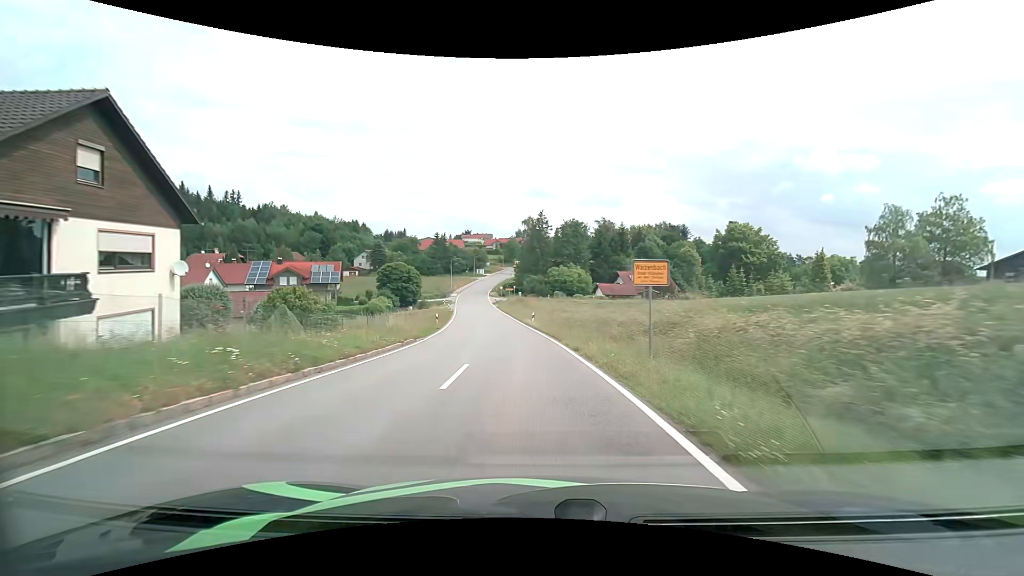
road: tertiary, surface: asphalt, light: Day
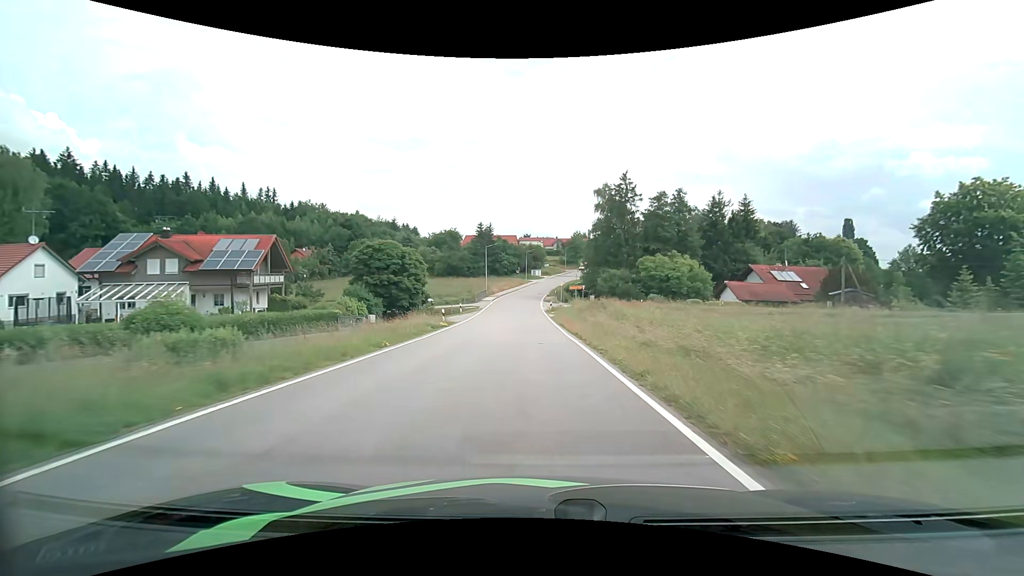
(-2.7, +38.5) m; -7°
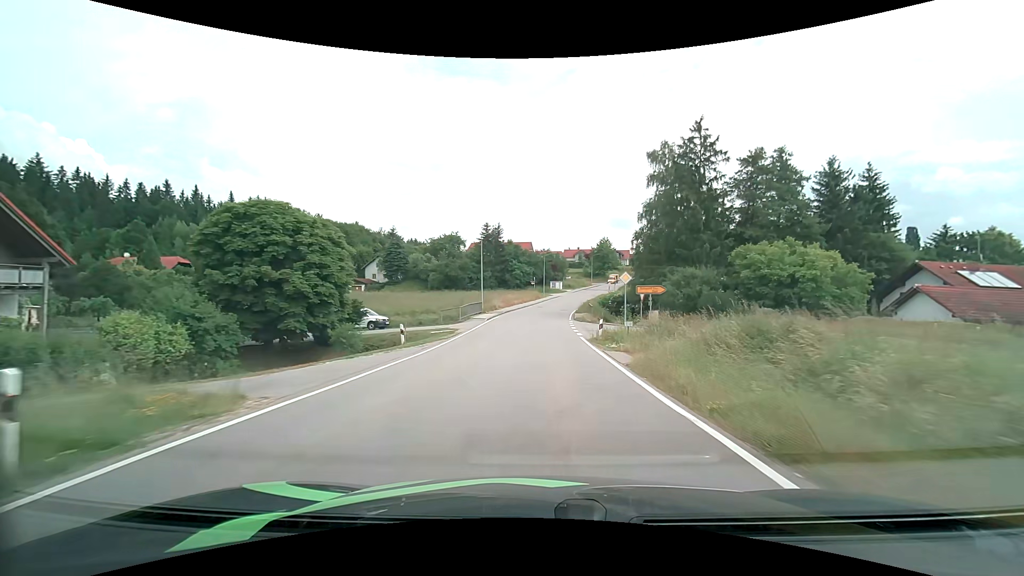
(-0.9, +27.0) m; -3°
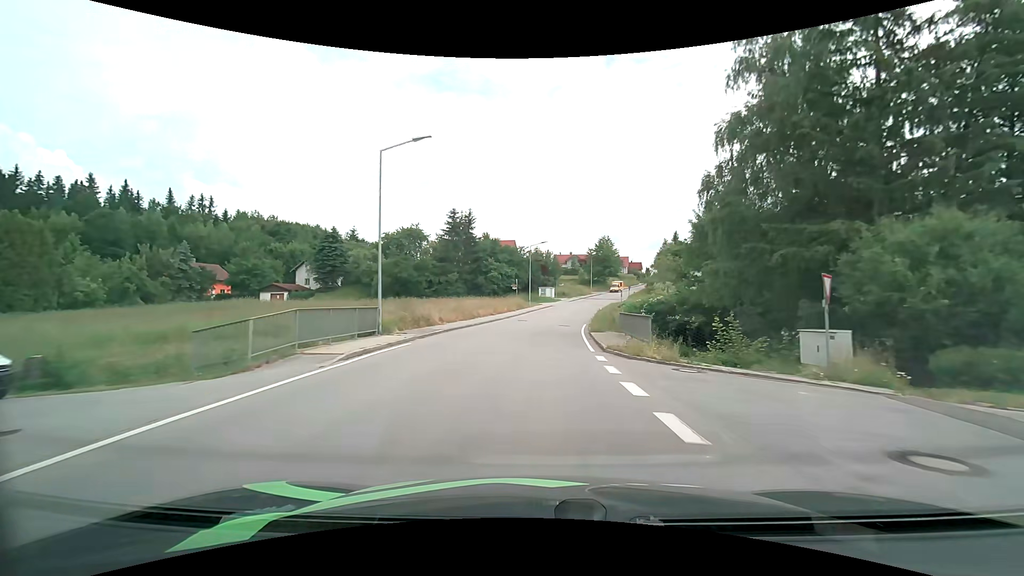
(+0.6, +27.3) m; +2°
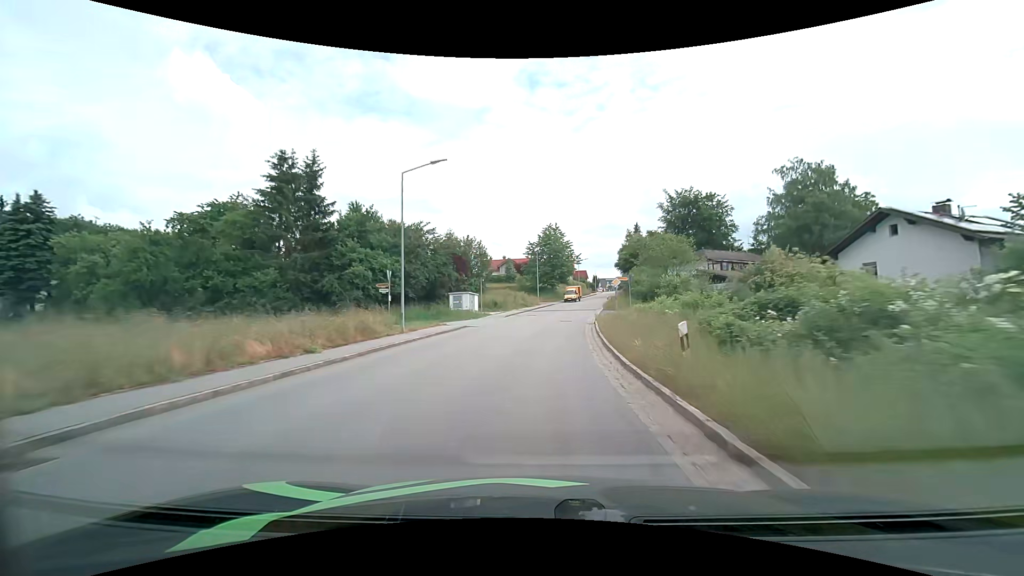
(+1.7, +36.6) m; +7°
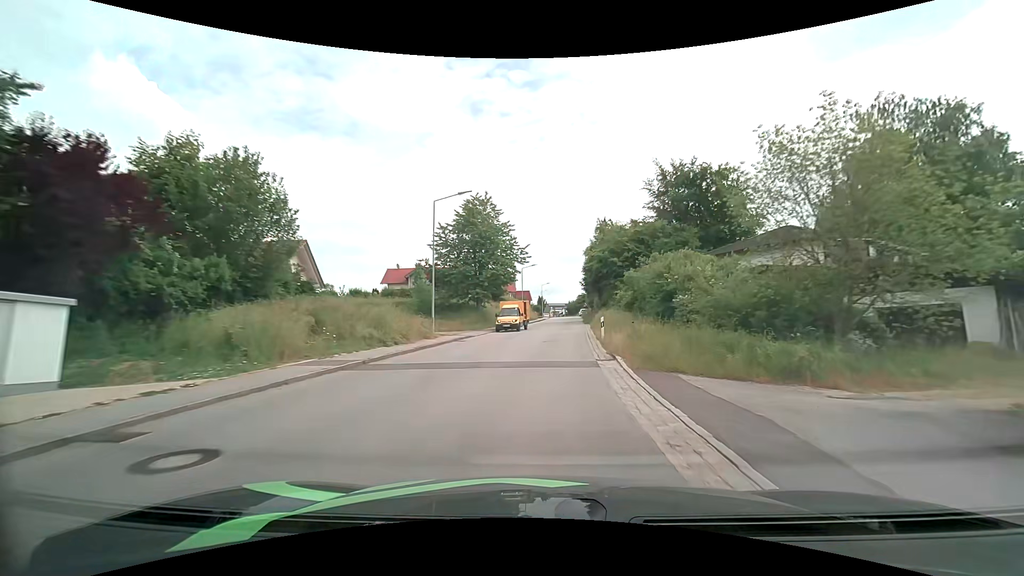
(+2.5, +35.8) m; +8°
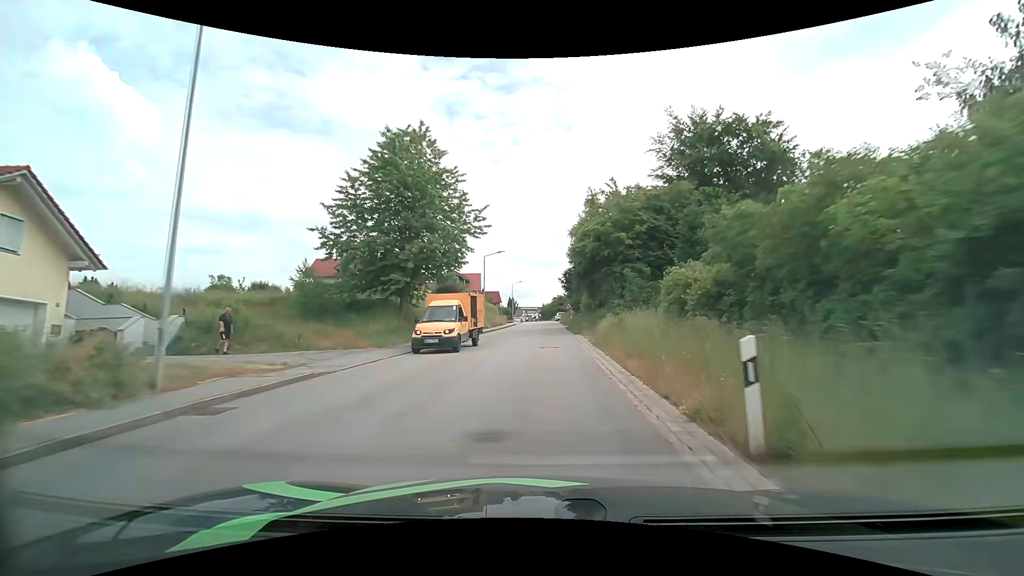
(+0.4, +17.6) m; +3°
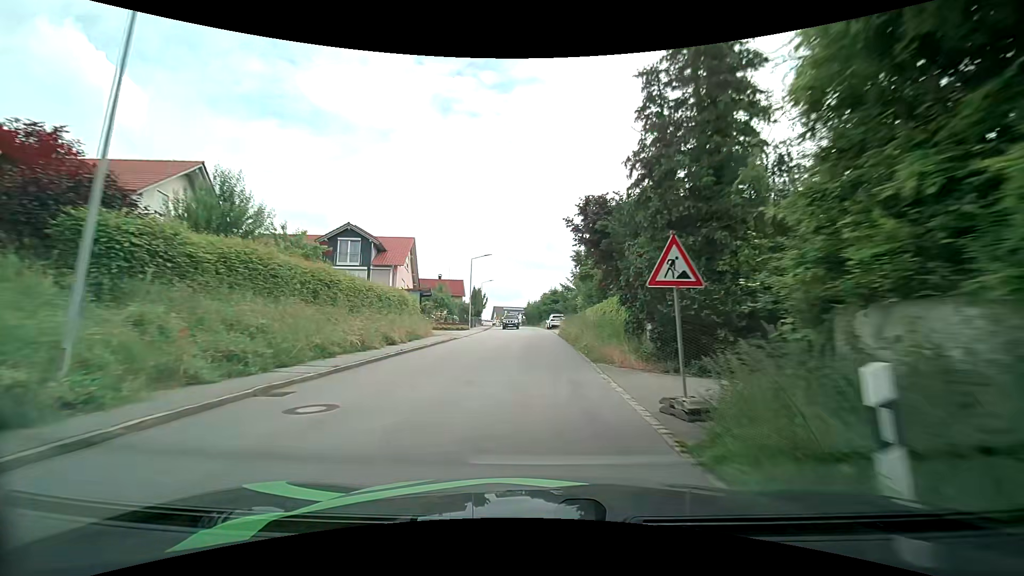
(+0.8, +42.7) m; +1°
(0, +10) (0, +20) (0, +30) (0, +40) (0, +50) (-1, +60) (-1, +70) (-2, +80) (-3, +90) (-4, +100) m
